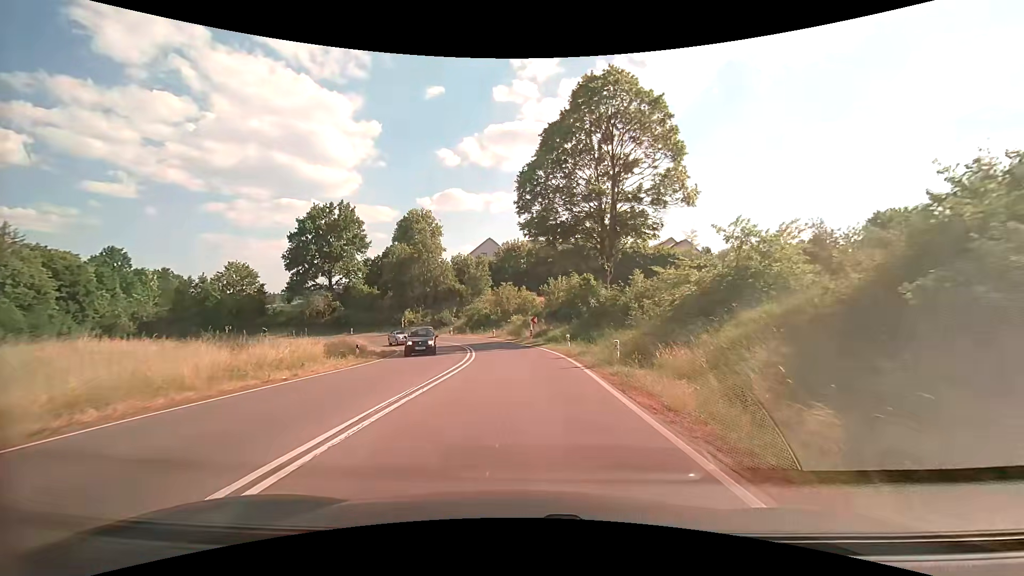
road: secondary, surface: asphalt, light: Day
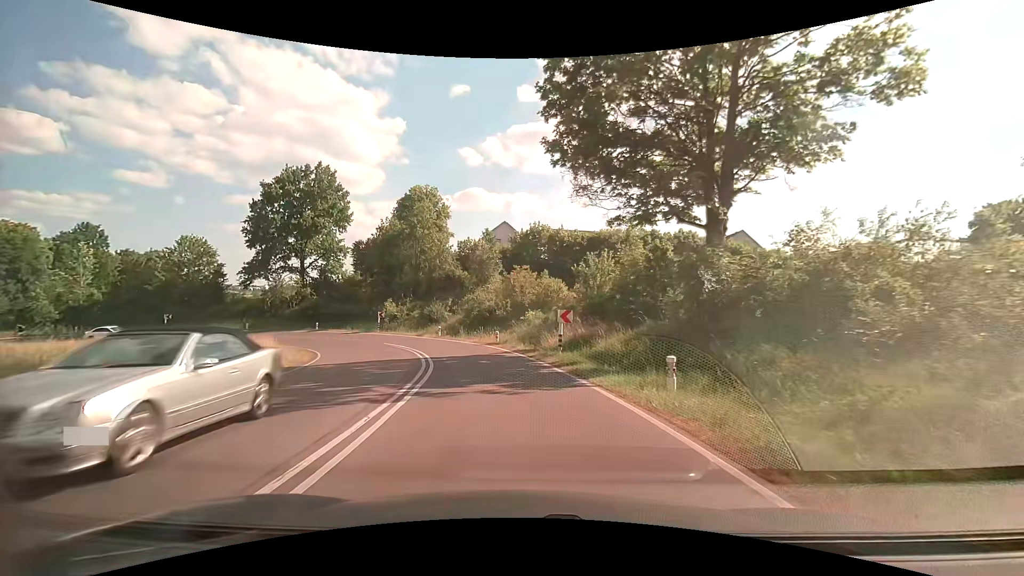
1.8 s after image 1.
(-0.4, +17.6) m; -2°
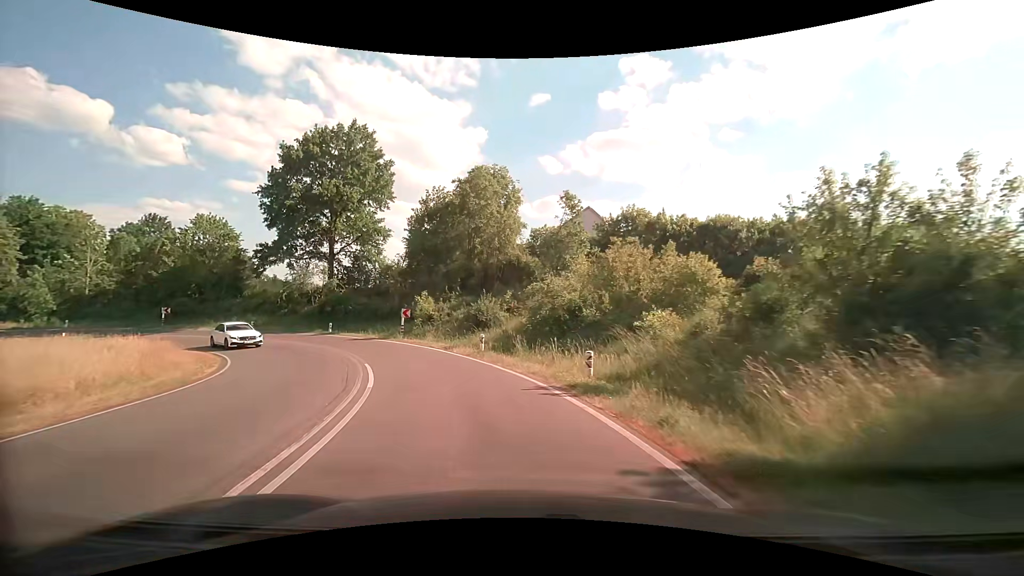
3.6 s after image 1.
(-1.1, +17.3) m; -9°
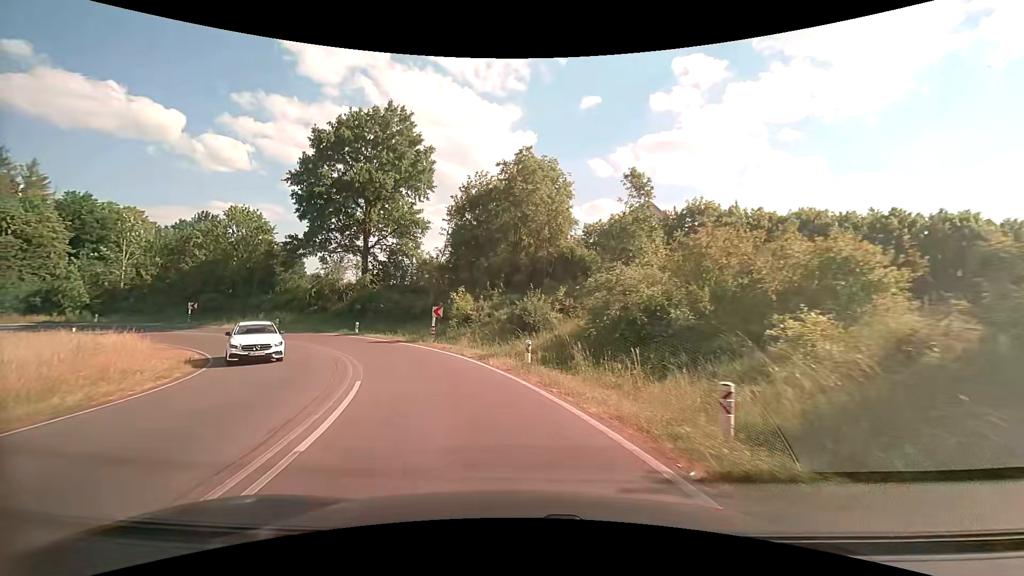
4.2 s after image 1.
(-0.3, +5.8) m; -5°
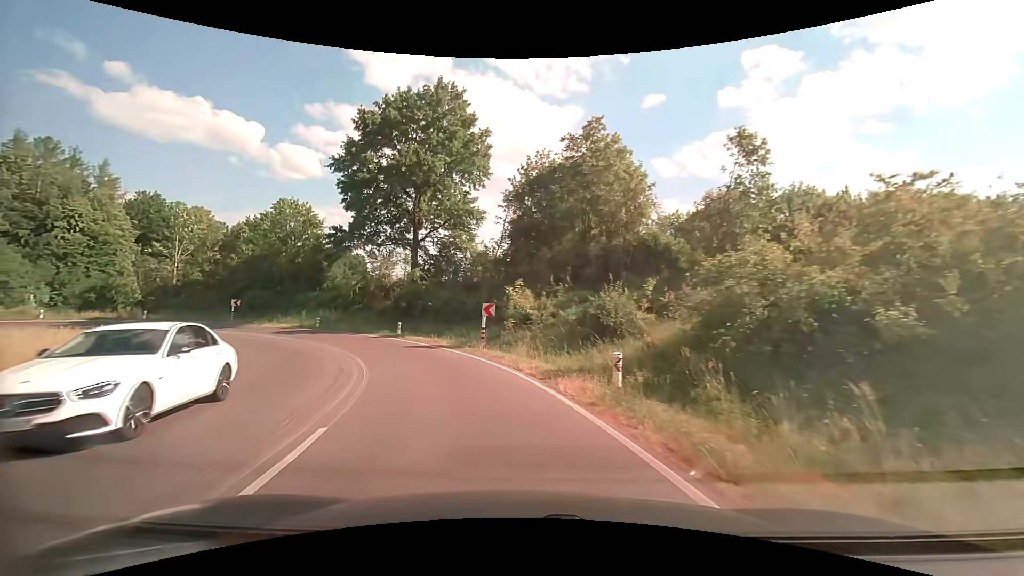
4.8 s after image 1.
(-0.3, +5.7) m; -7°
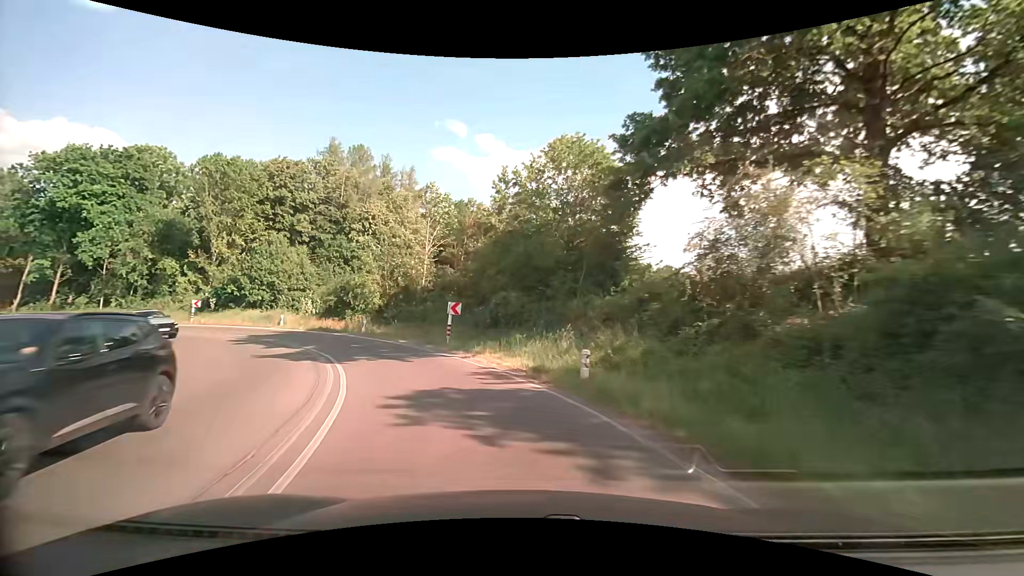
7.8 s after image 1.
(-8.5, +26.1) m; -36°
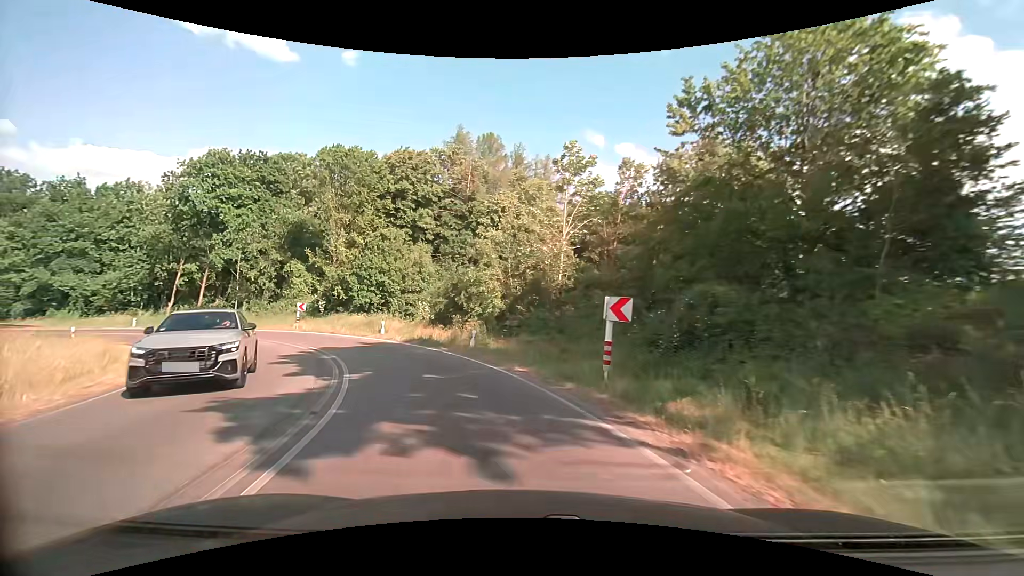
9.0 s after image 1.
(-1.5, +10.9) m; -16°
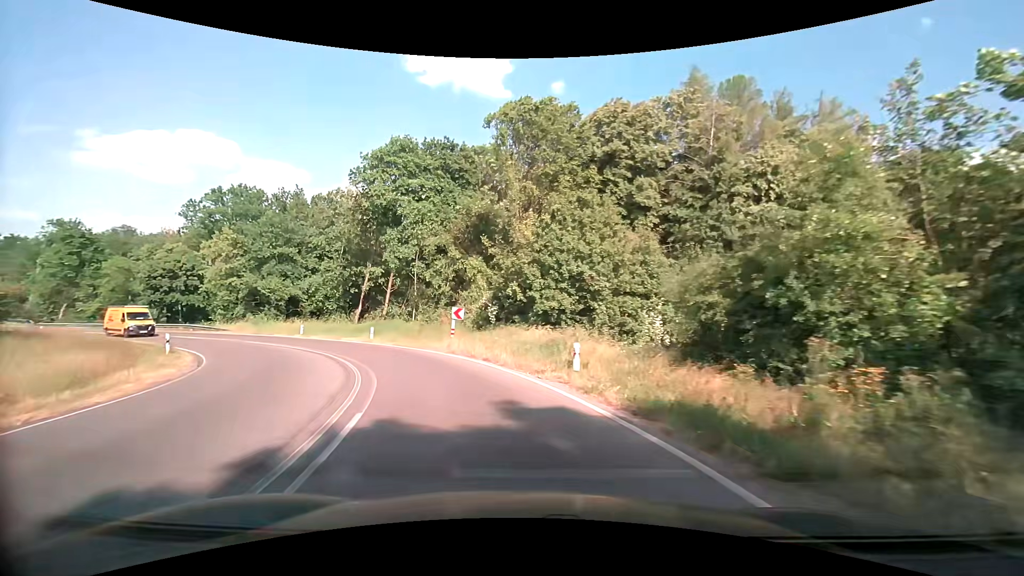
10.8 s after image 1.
(-3.4, +15.8) m; -24°
(-1, +10) (-5, +19) (-10, +28) (-17, +35) (-24, +41) (-33, +47) (-42, +52) (-51, +56) (-59, +60) (-68, +65) m
